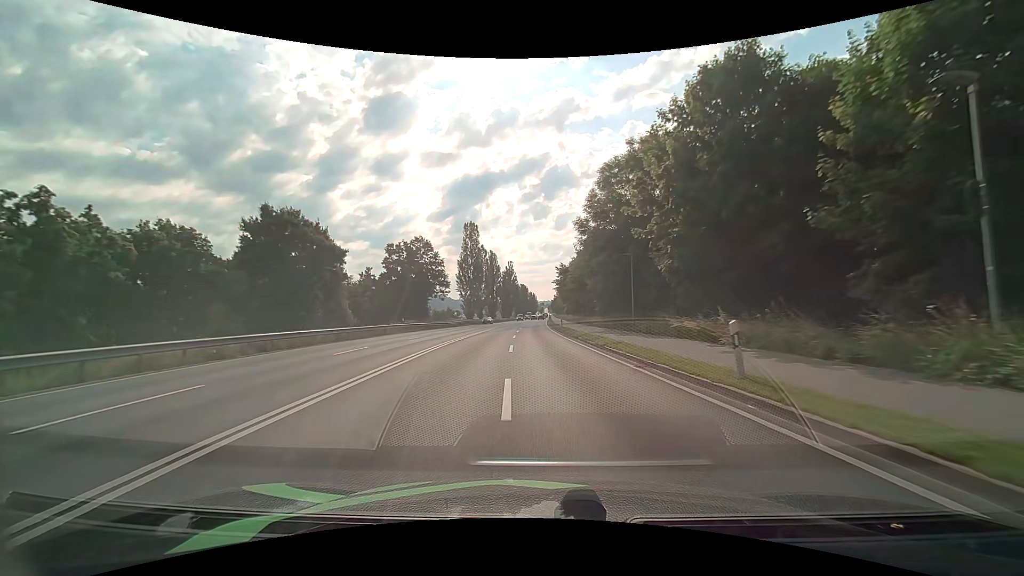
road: primary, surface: asphalt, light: Day
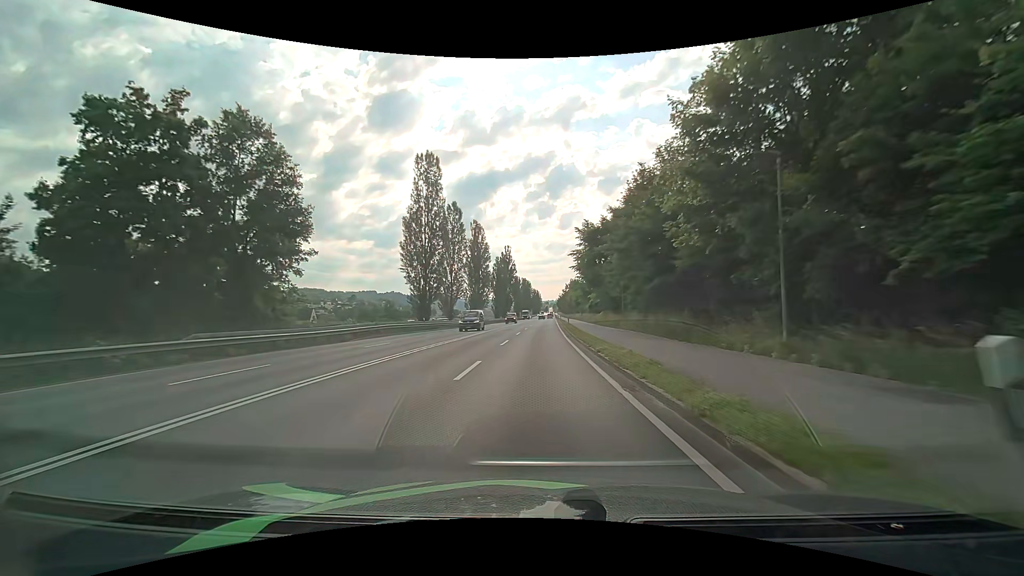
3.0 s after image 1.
(0.0, +43.8) m; 0°
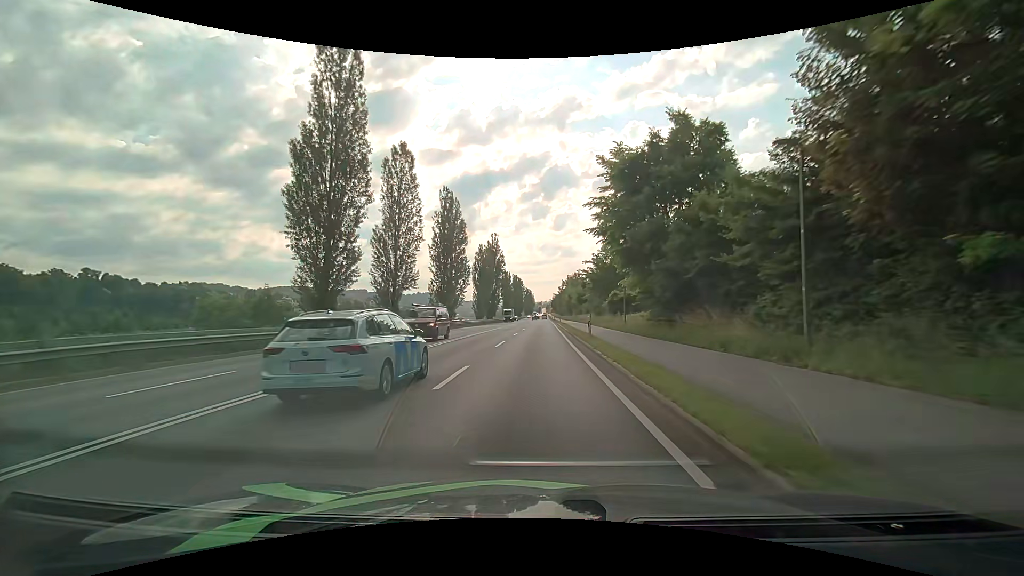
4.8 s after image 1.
(+0.1, +25.3) m; 0°
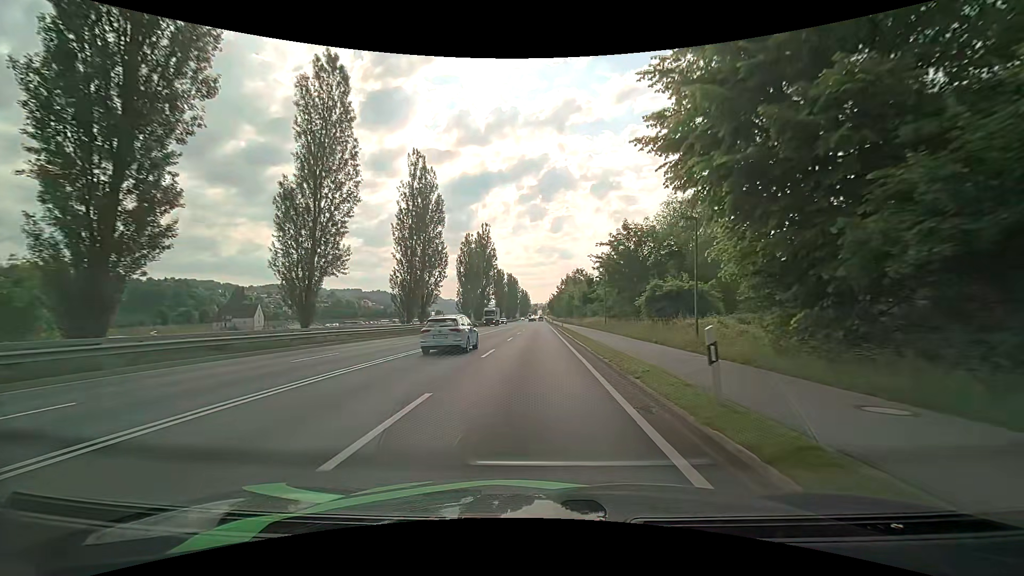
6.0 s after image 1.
(+0.2, +16.5) m; +1°
